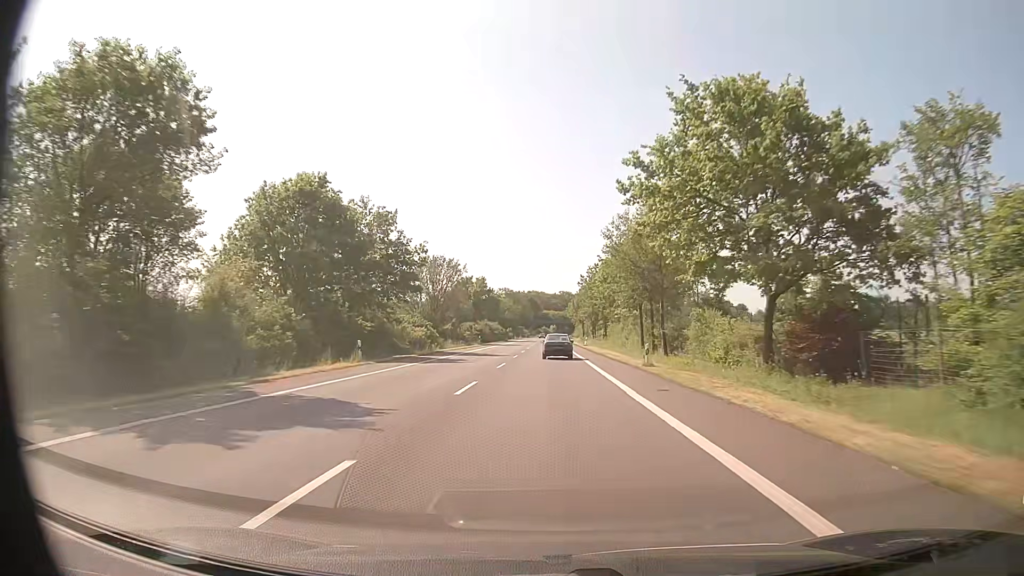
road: primary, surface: asphalt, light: Day
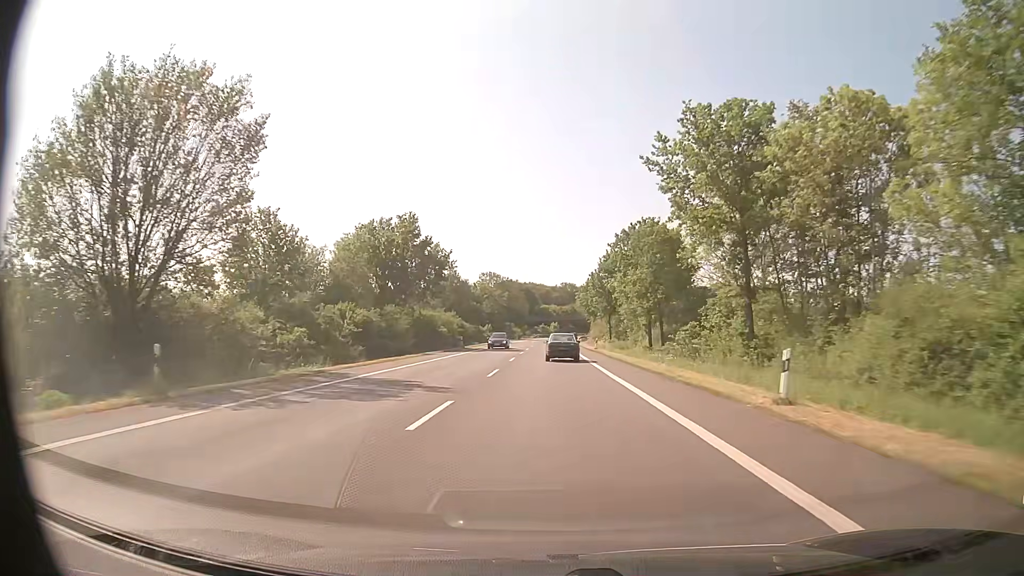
(-0.2, +66.5) m; 0°
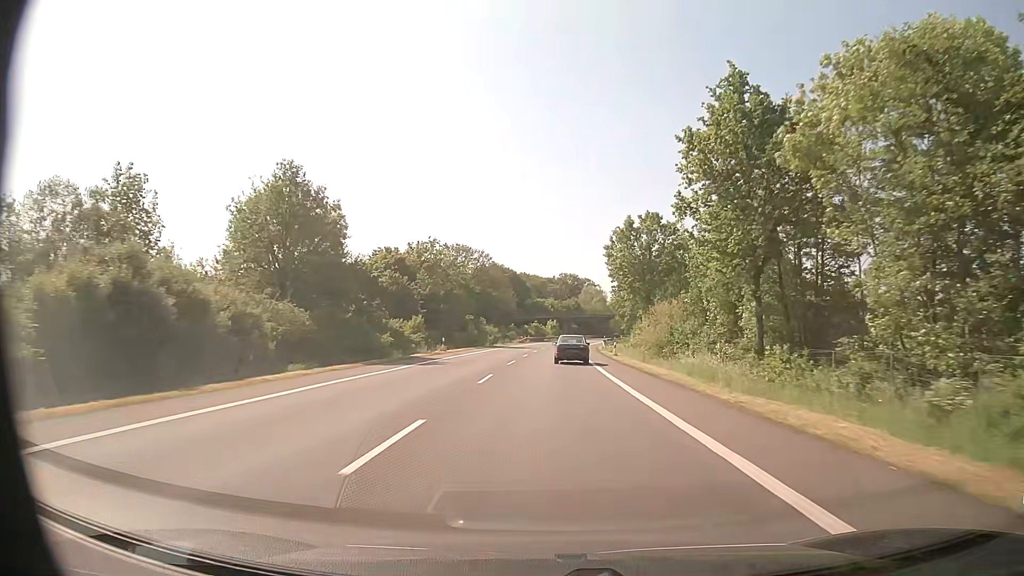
(+0.2, +63.7) m; +1°
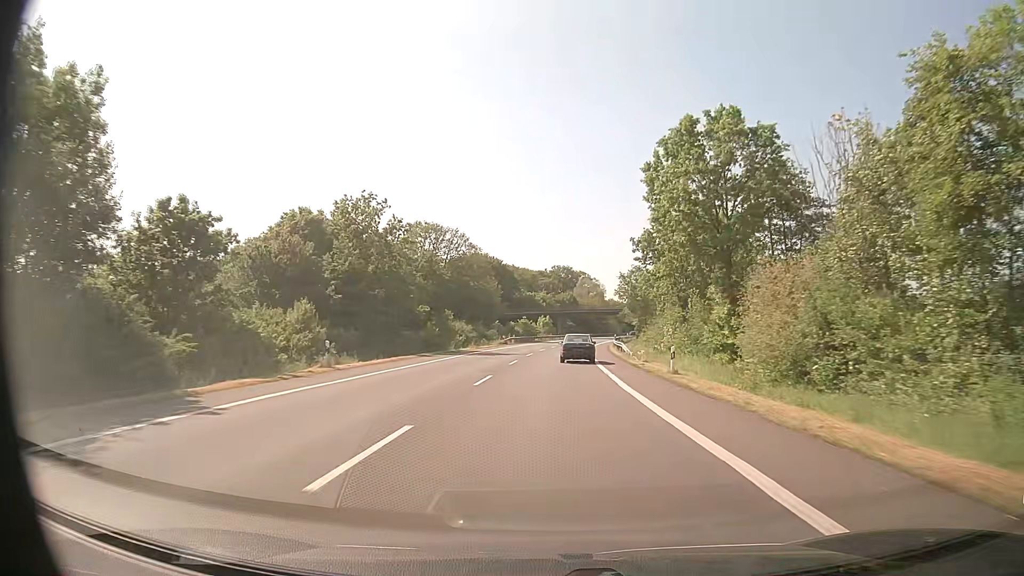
(+0.1, +25.1) m; +1°
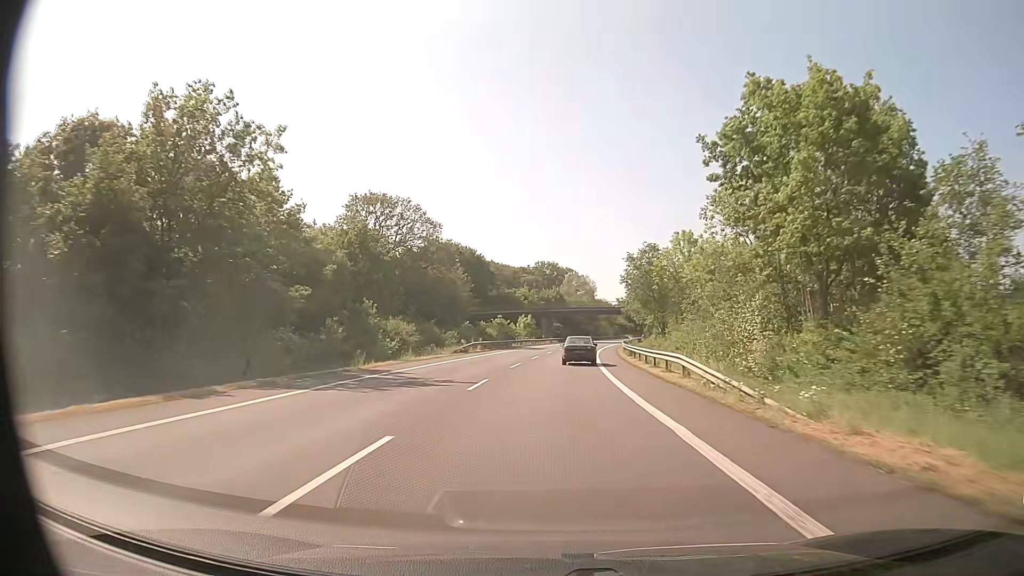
(0.0, +25.1) m; +1°
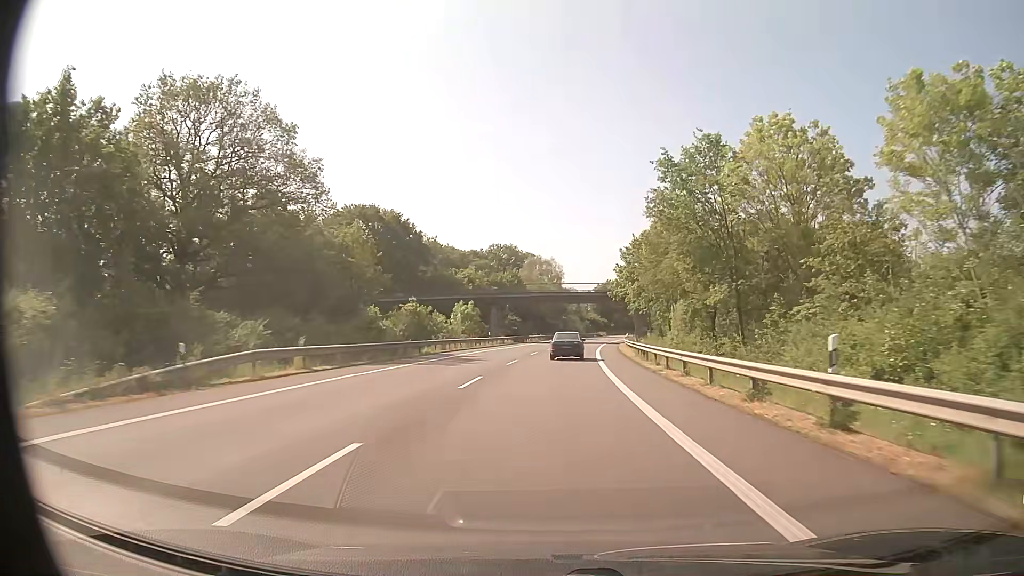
(+1.0, +37.5) m; +3°
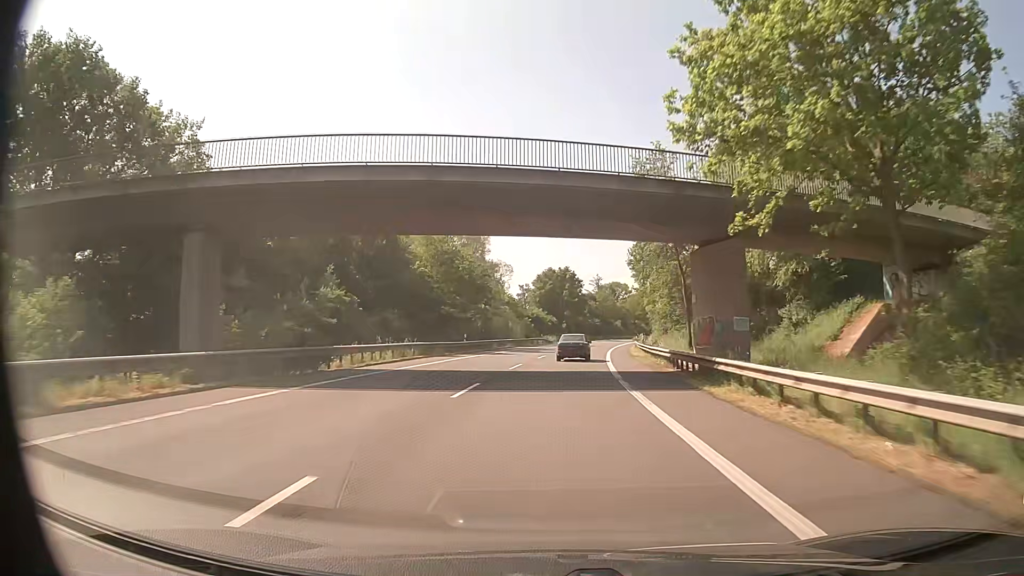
(+3.0, +62.9) m; +5°
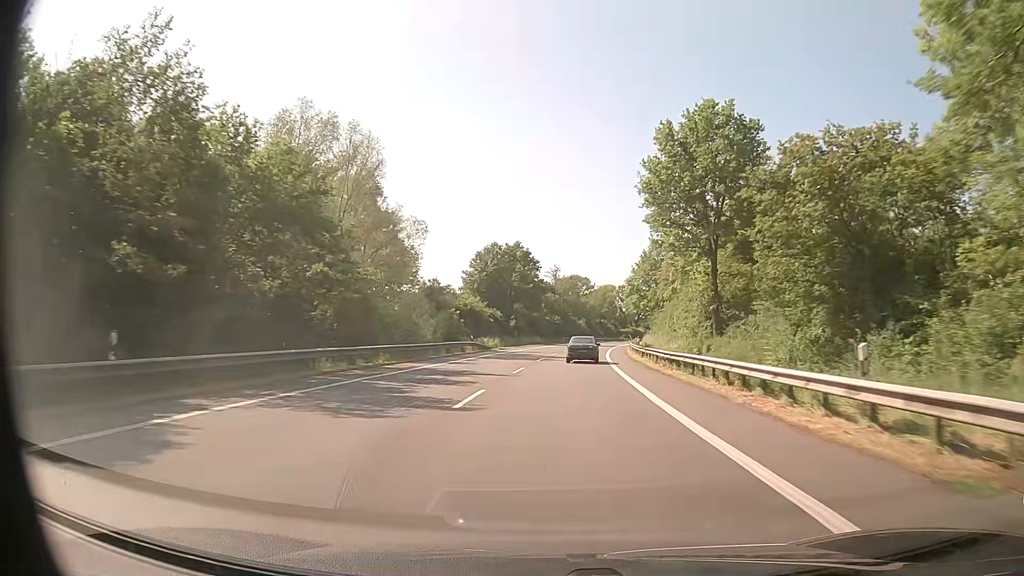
(+1.2, +38.3) m; +4°
(0, +10) (0, +20) (+1, +30) (+2, +40) (+3, +50) (+4, +60) (+5, +70) (+6, +80) (+8, +90) (+9, +99) m
